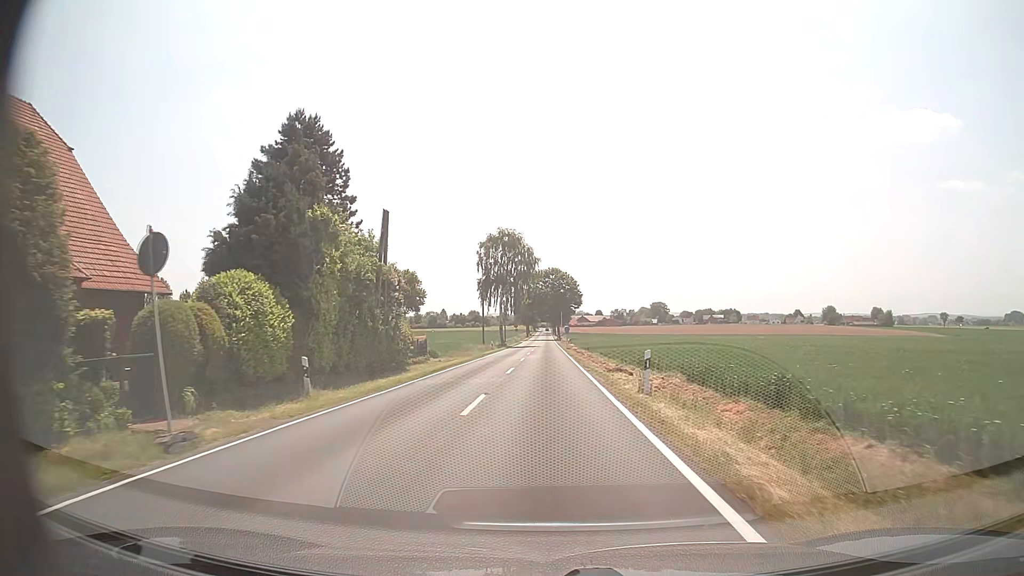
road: tertiary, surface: asphalt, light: Day
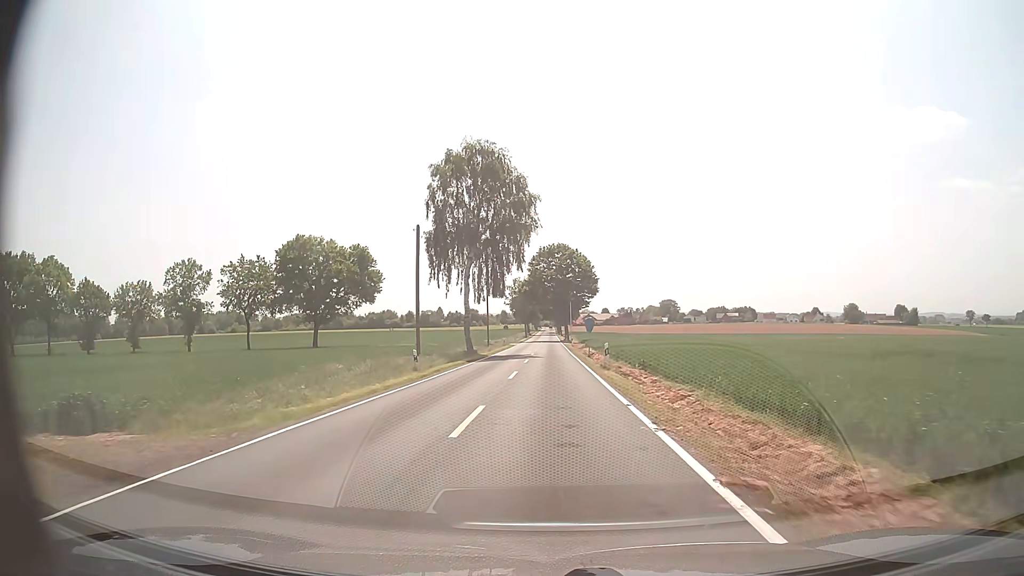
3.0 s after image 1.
(-0.1, +38.8) m; 0°
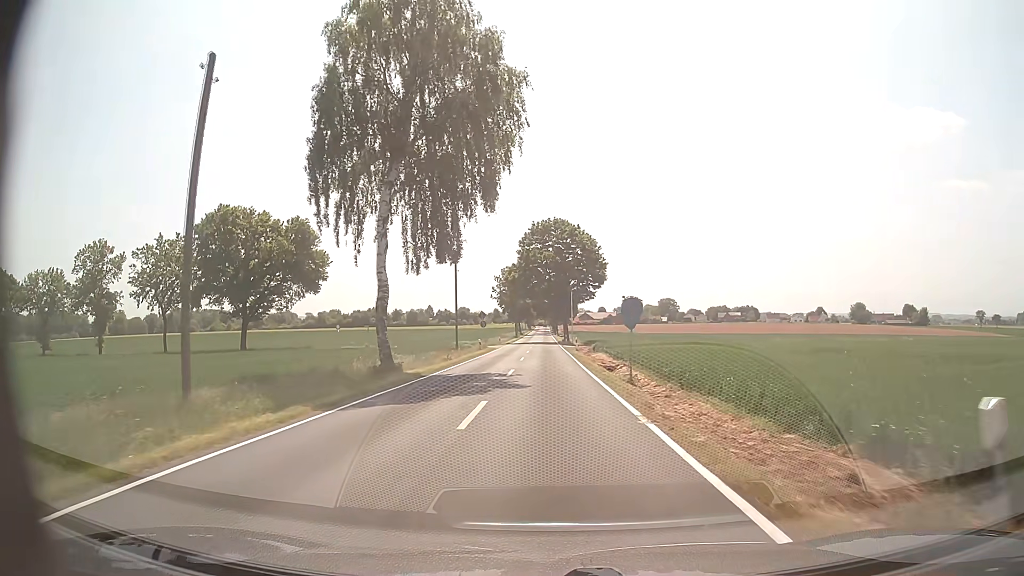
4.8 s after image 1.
(0.0, +23.2) m; +1°
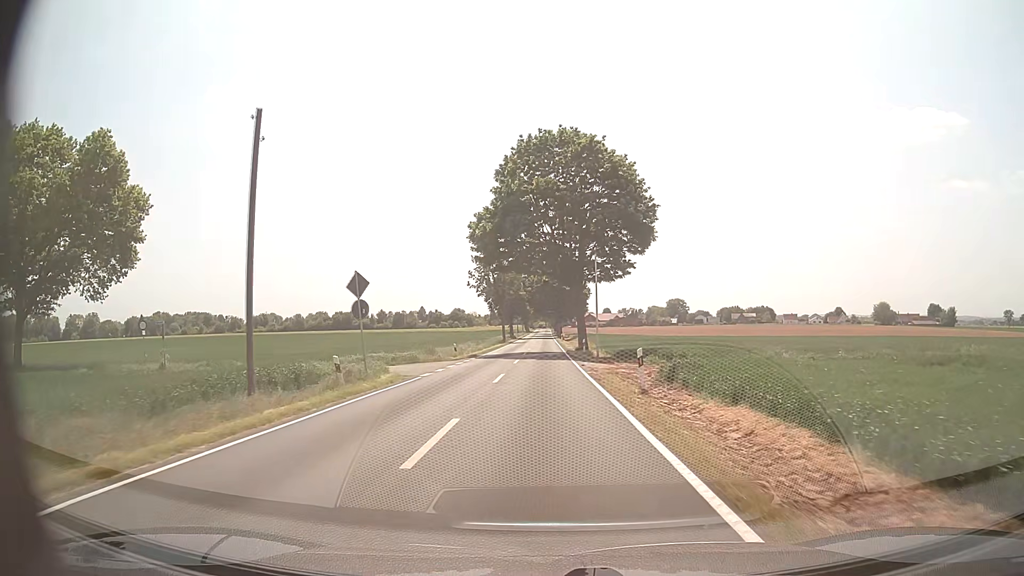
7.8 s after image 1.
(0.0, +38.8) m; 0°
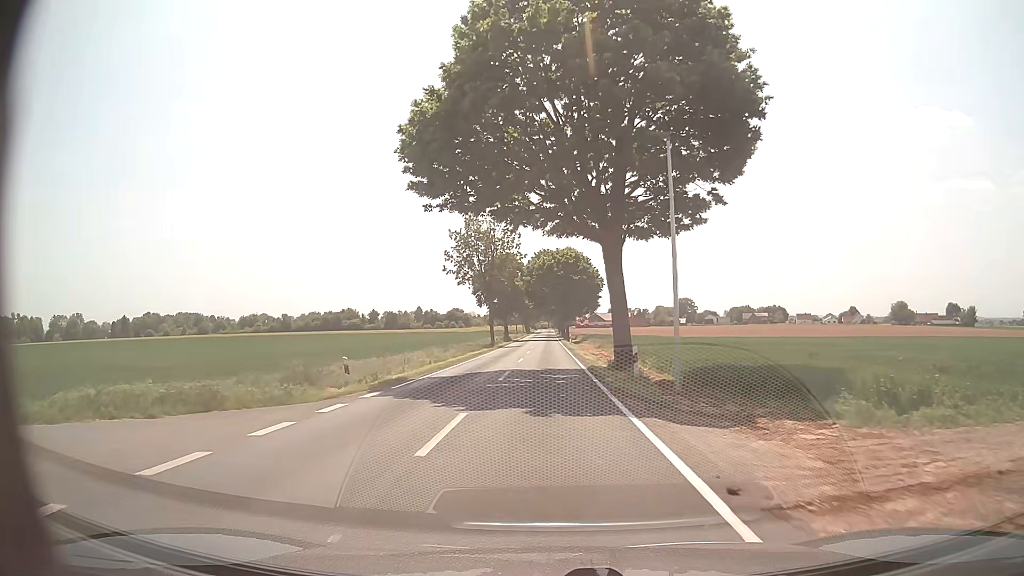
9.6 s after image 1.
(-0.1, +23.2) m; 0°
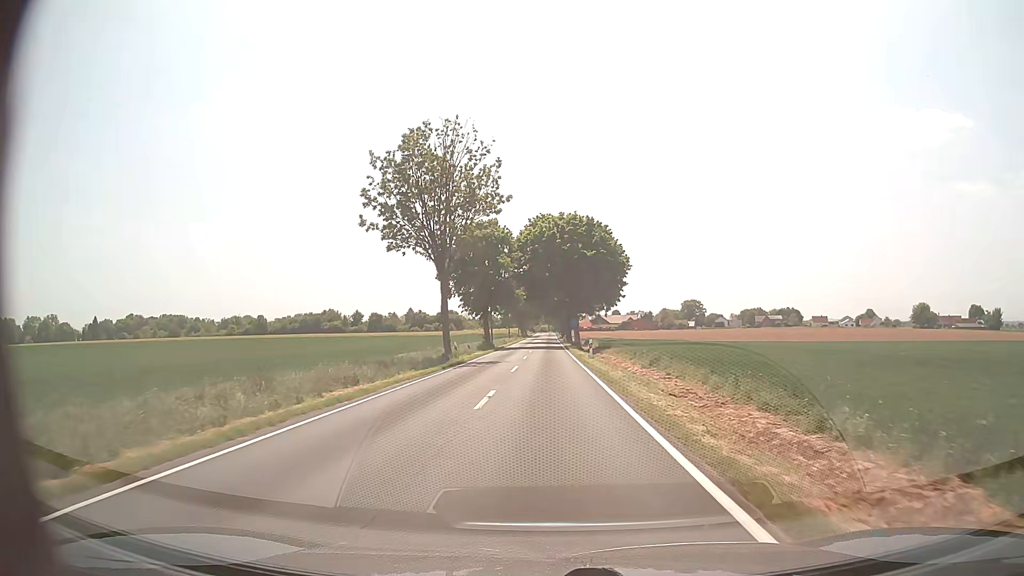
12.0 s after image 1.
(0.0, +31.0) m; 0°
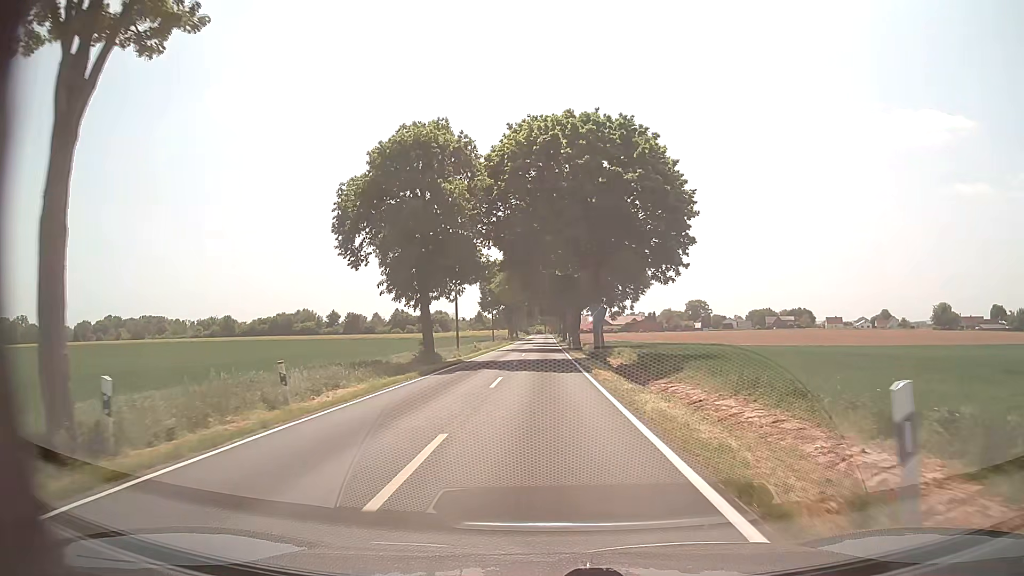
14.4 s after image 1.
(+0.1, +31.0) m; 0°
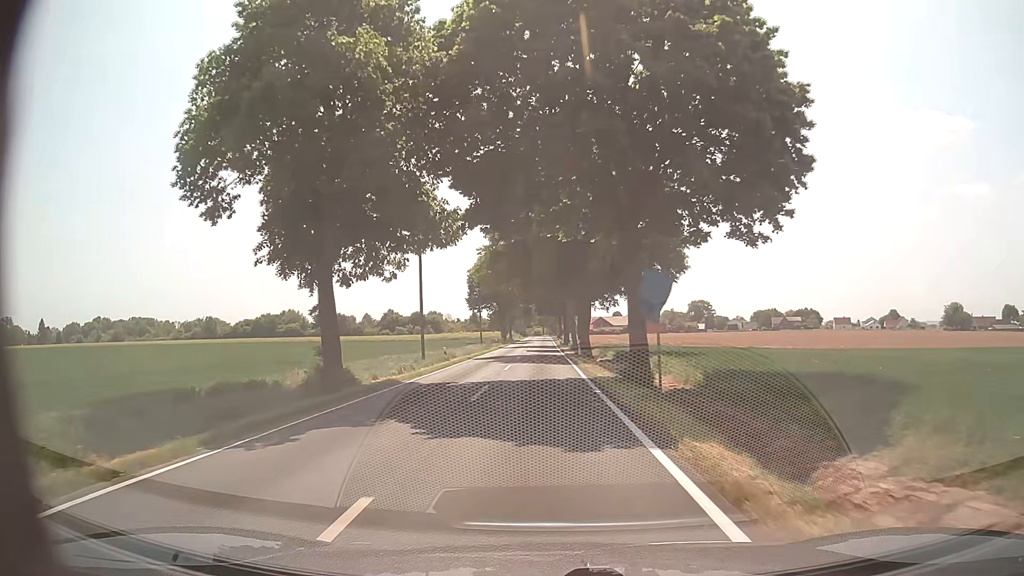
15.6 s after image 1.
(0.0, +15.5) m; 0°
(0, +10) (0, +20) (0, +30) (0, +40) (0, +50) (0, +60) (0, +70) (-1, +80) (-1, +90) (-1, +100) m
